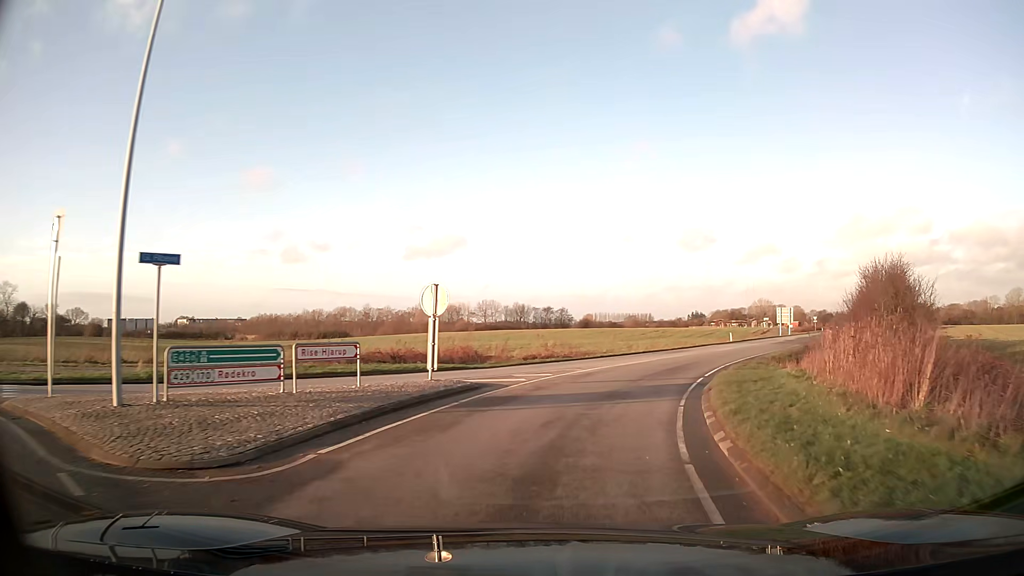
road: tertiary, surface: asphalt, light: Day
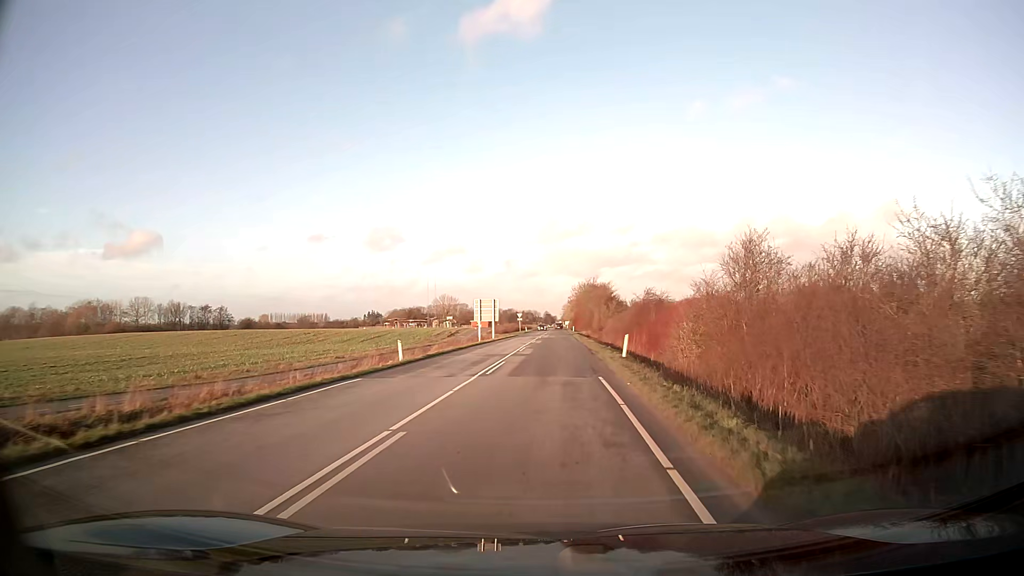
(+9.1, +32.2) m; +28°
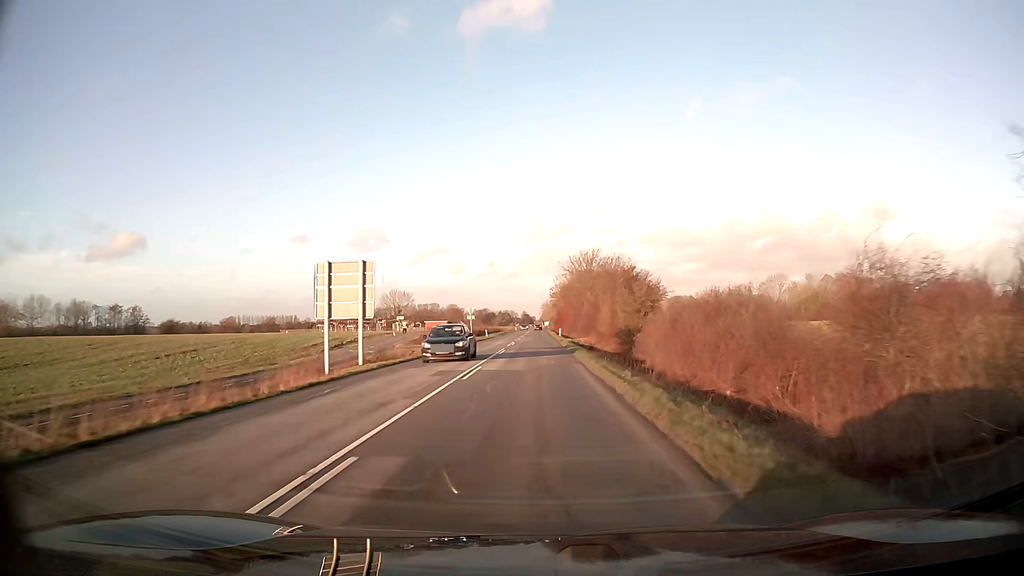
(+1.4, +46.4) m; +2°
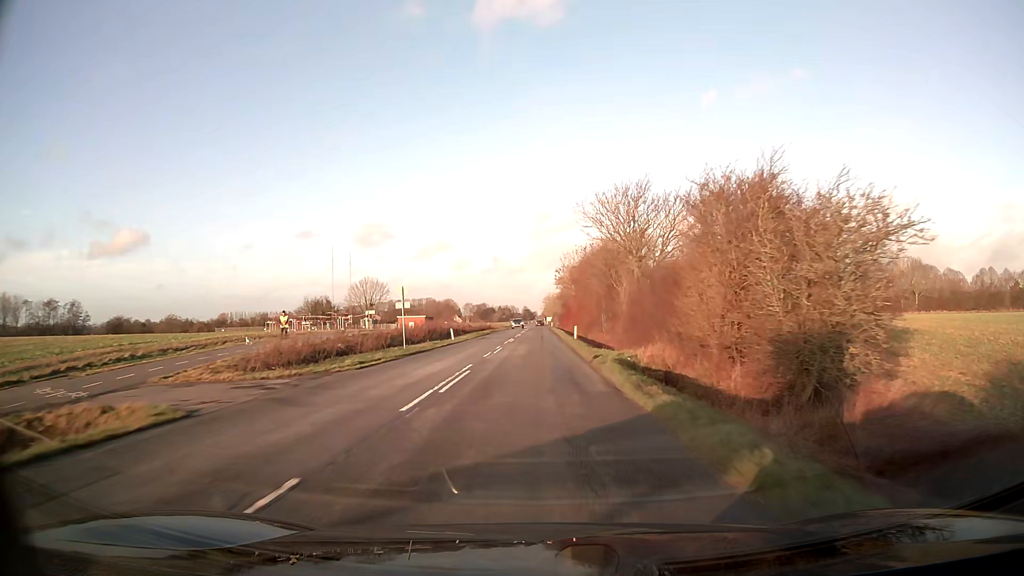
(+0.1, +33.6) m; 0°
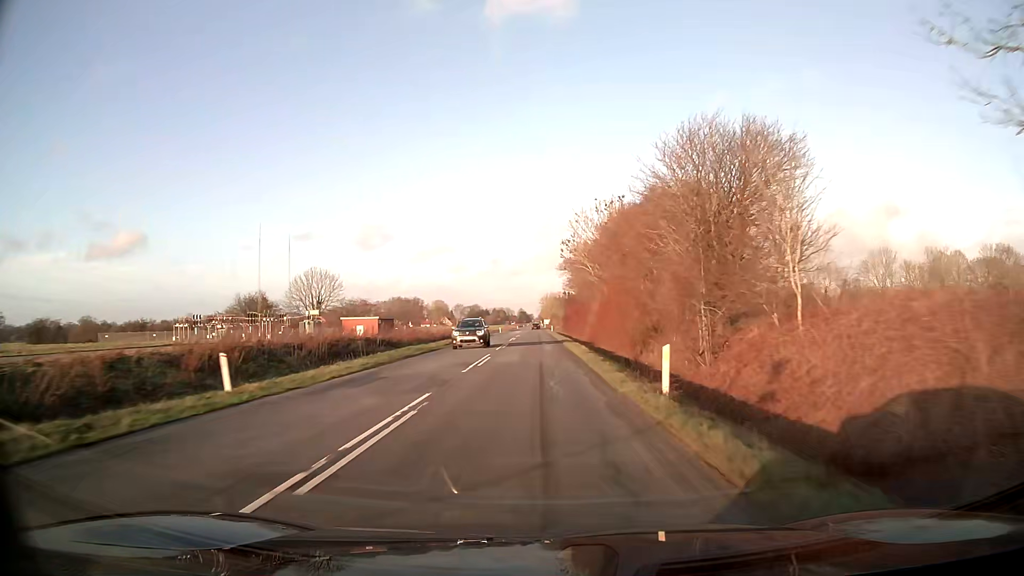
(0.0, +36.1) m; 0°
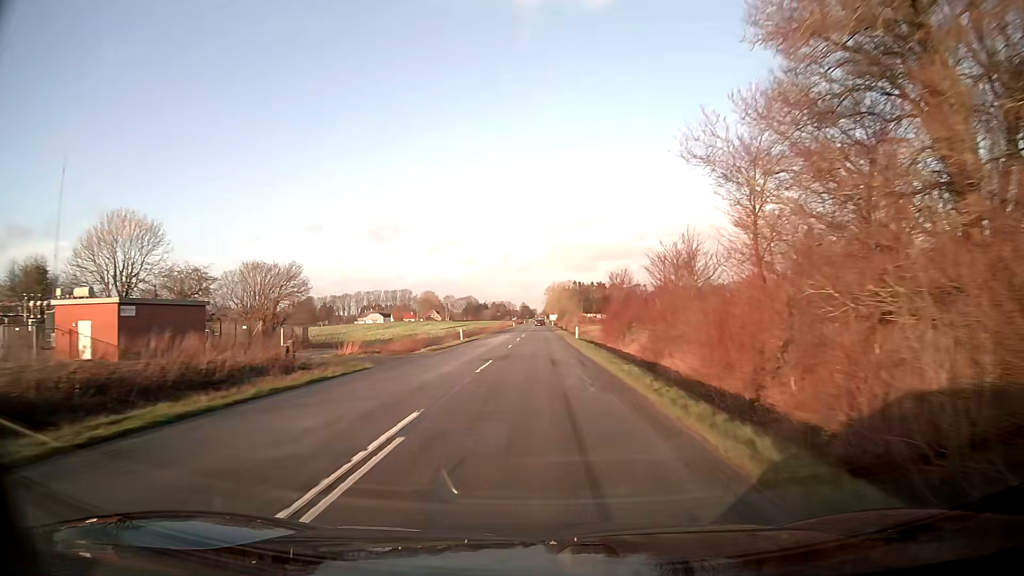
(-0.6, +62.9) m; 0°
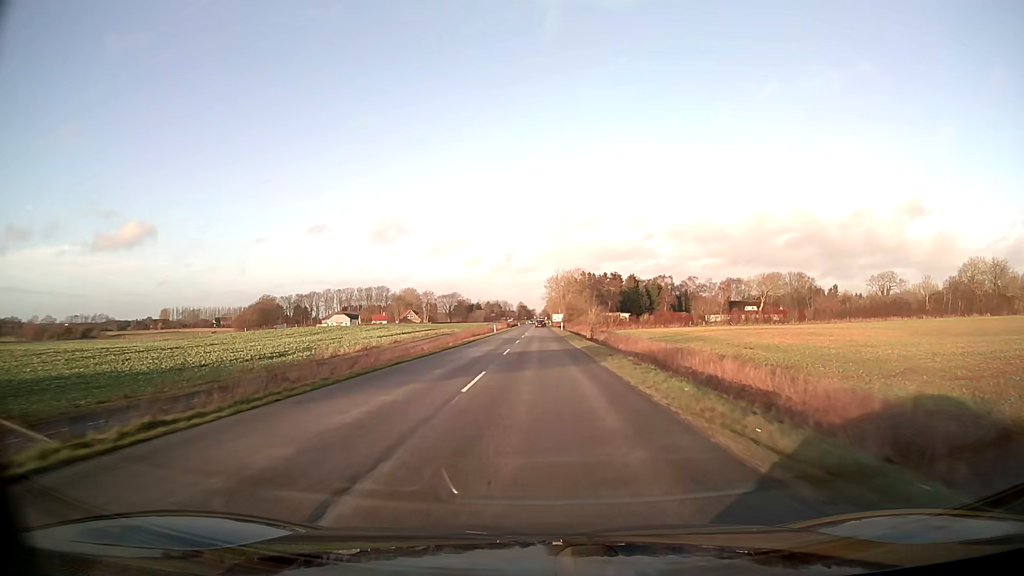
(0.0, +63.5) m; 0°
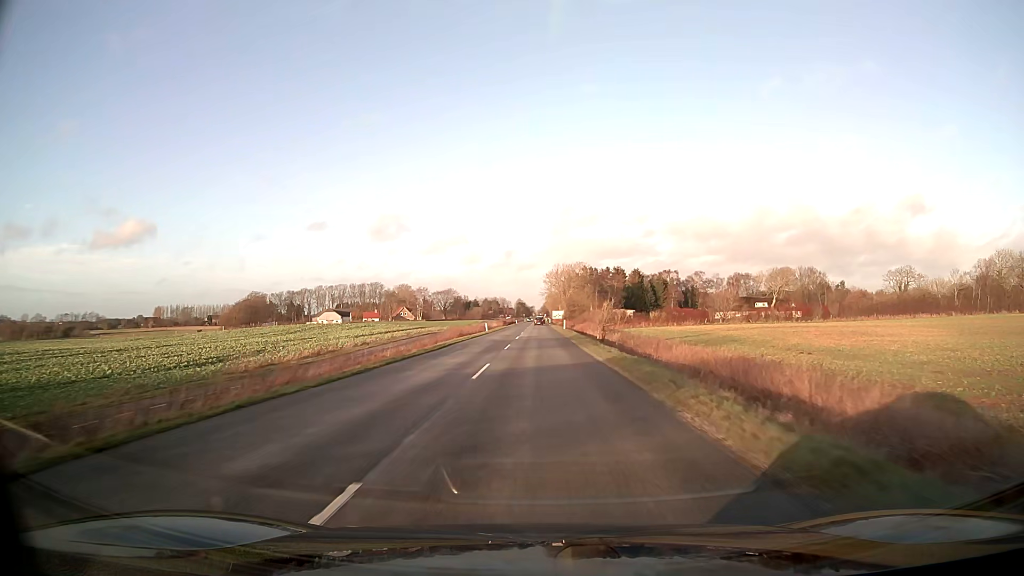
(0.0, +12.5) m; 0°
(0, +10) (0, +20) (0, +30) (0, +40) (0, +50) (0, +60) (0, +70) (0, +80) (0, +90) (0, +100) m
